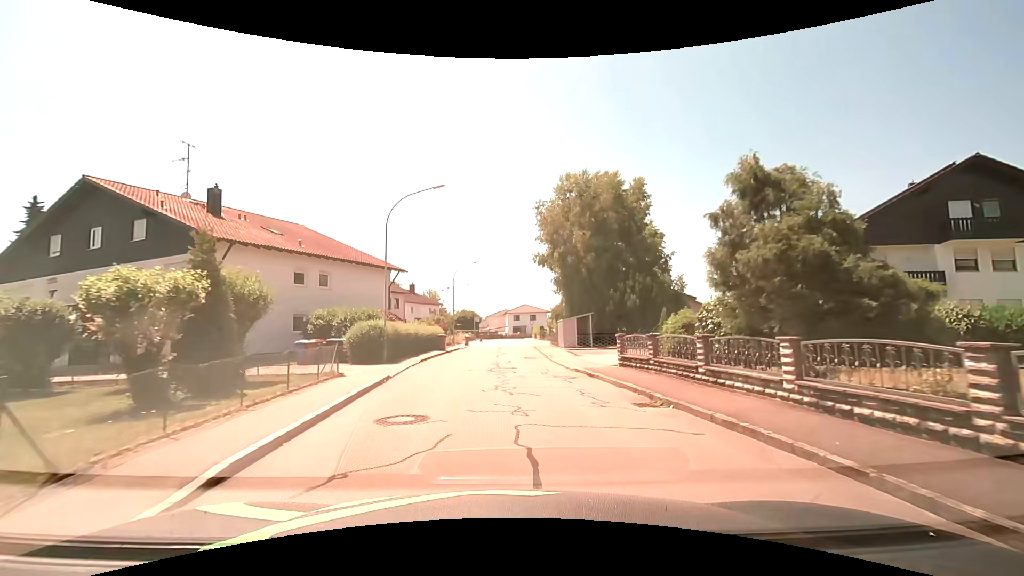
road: residential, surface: asphalt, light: Day
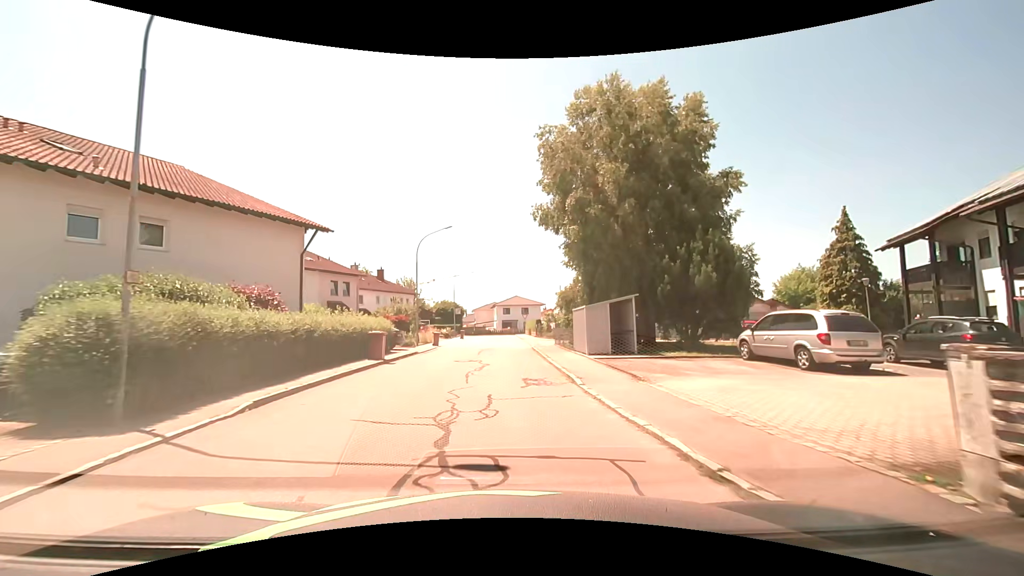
(+0.1, +13.9) m; +1°
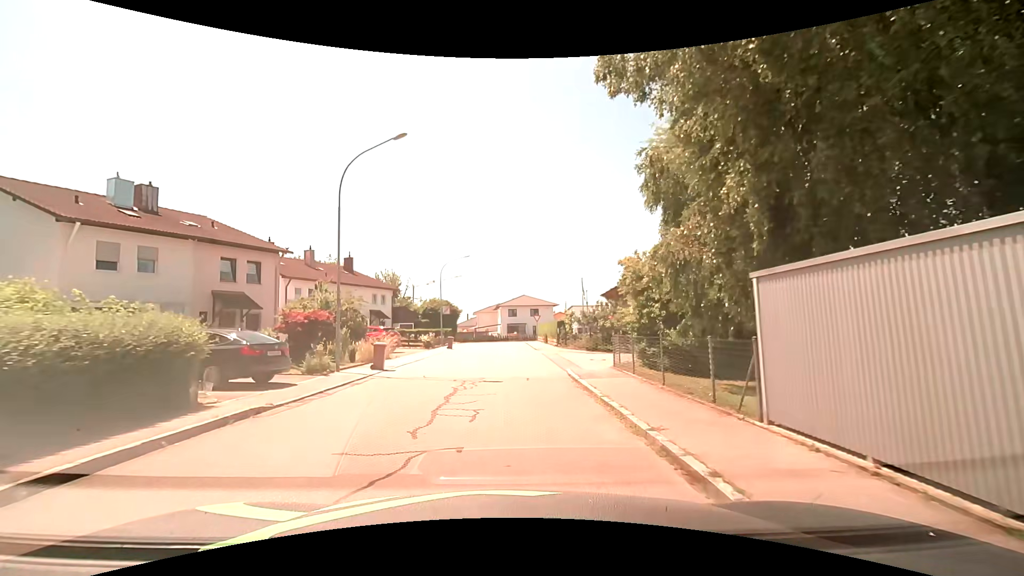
(0.0, +16.2) m; -2°
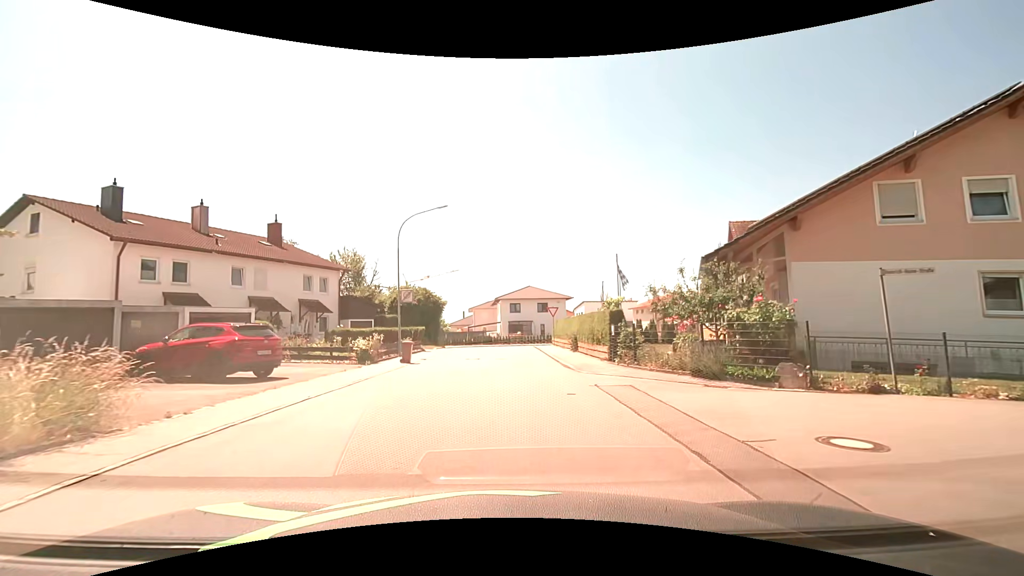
(+0.3, +17.1) m; +2°
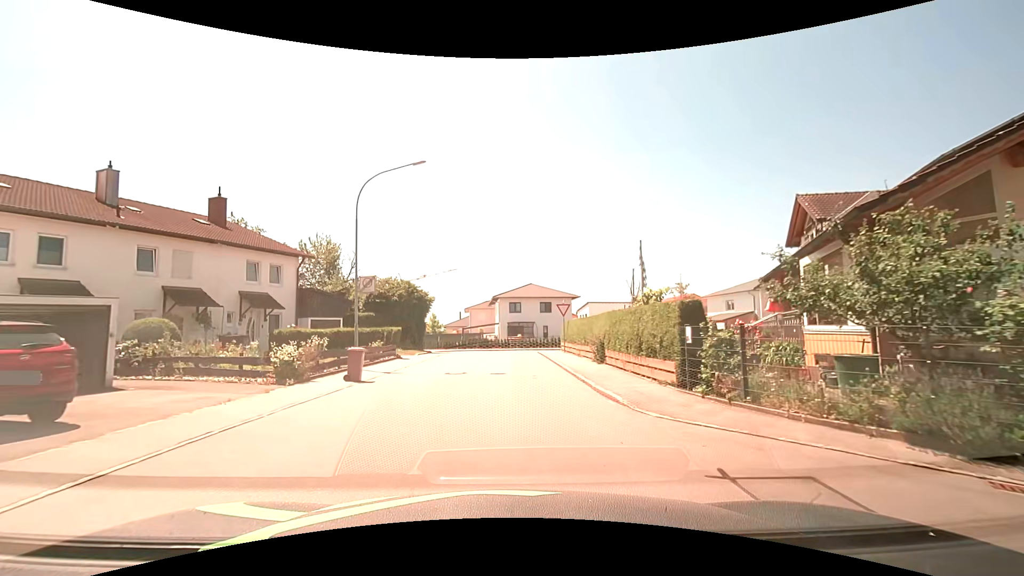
(-0.1, +7.2) m; -1°
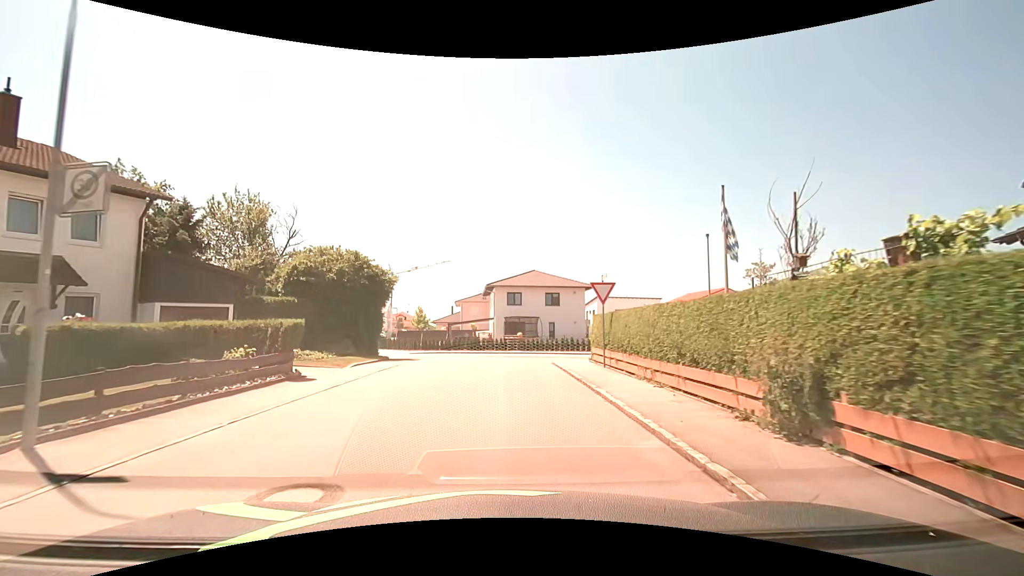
(+0.1, +12.5) m; +1°
